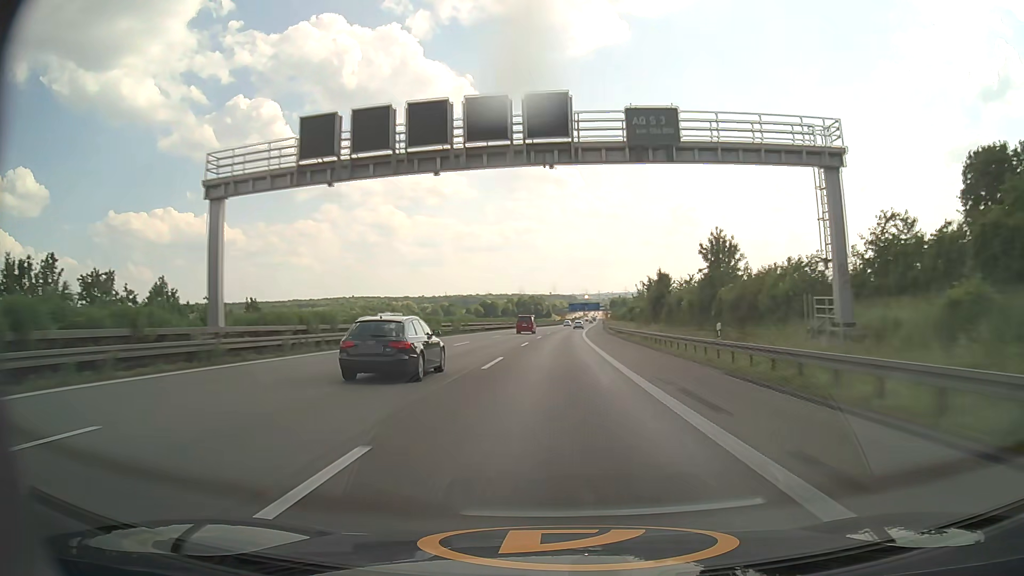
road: motorway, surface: asphalt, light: Day
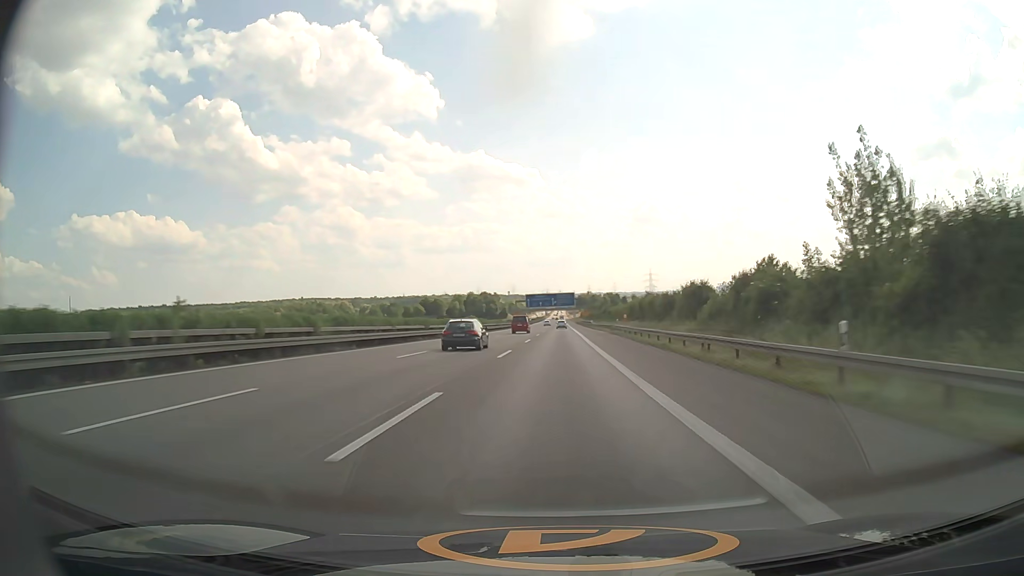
(+3.3, +101.6) m; +4°
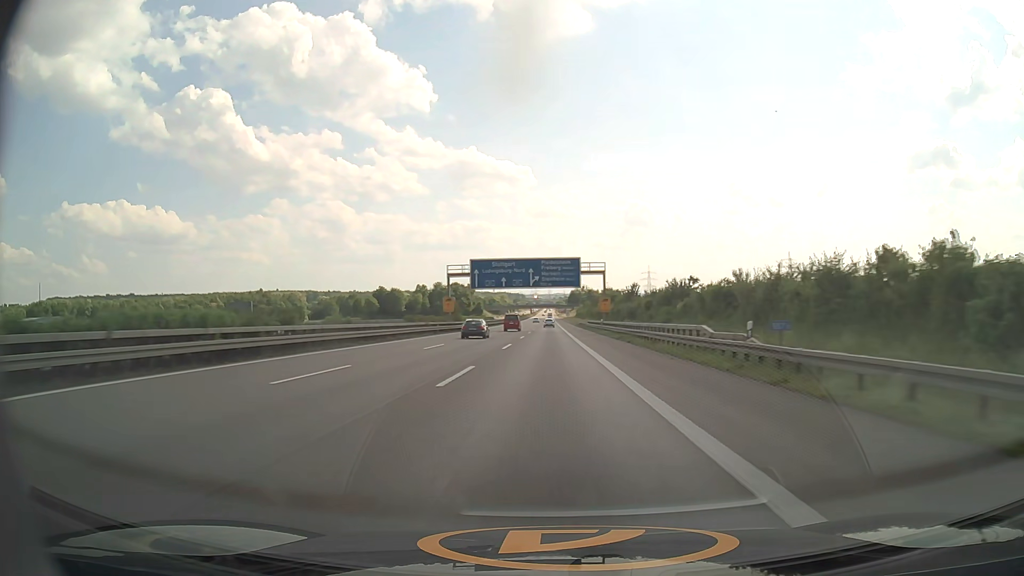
(+1.4, +99.9) m; +1°
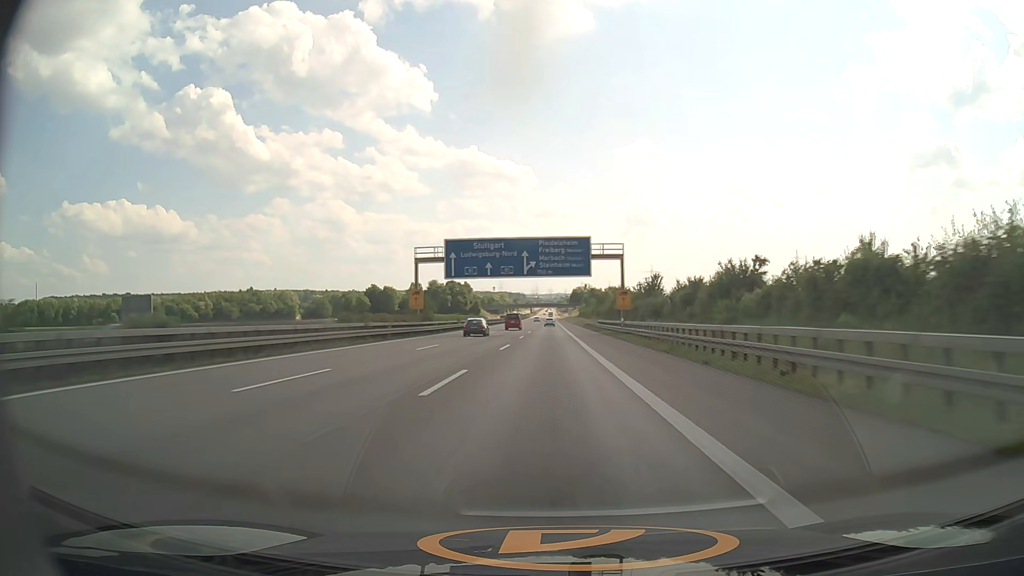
(0.0, +19.7) m; 0°
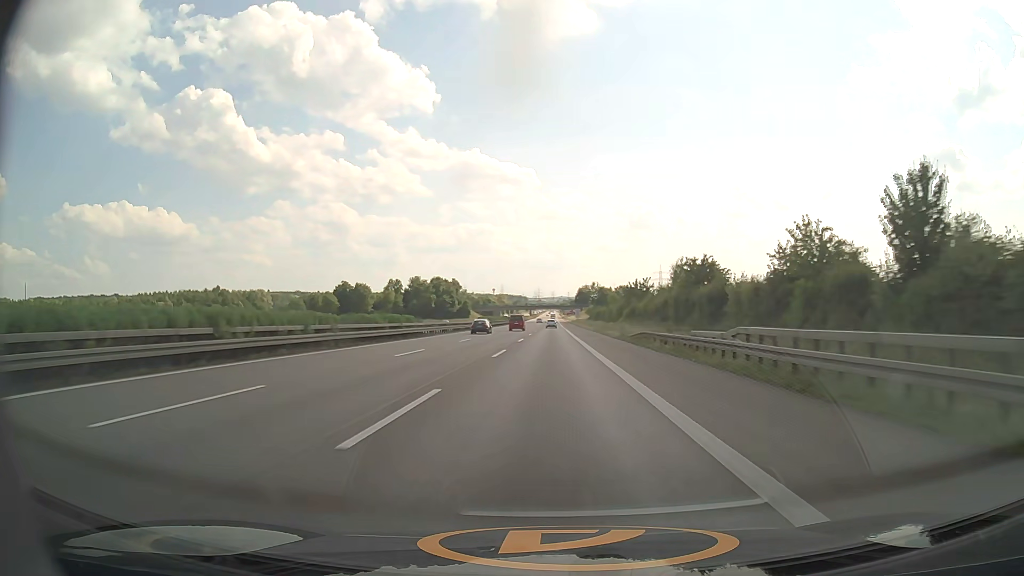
(-0.2, +58.4) m; 0°
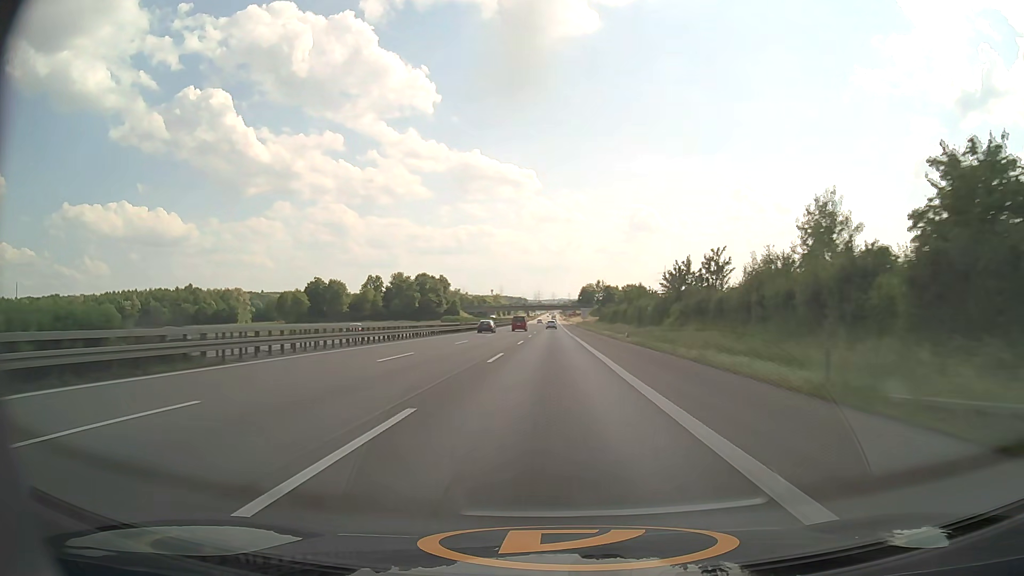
(0.0, +38.5) m; 0°
(0, +10) (0, +20) (0, +30) (0, +40) (0, +50) (0, +60) (0, +70) (0, +80) (0, +90) (0, +100) m
